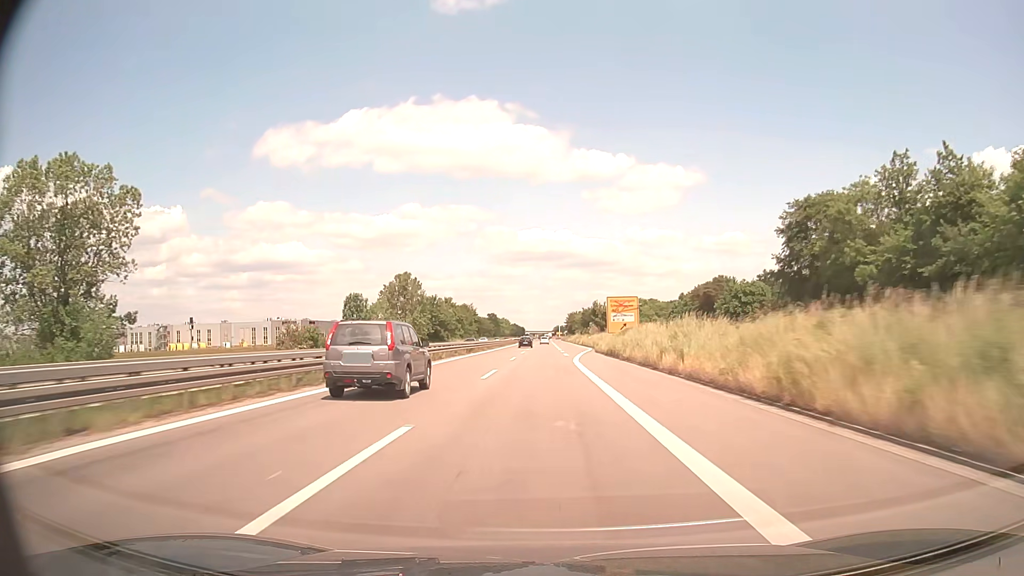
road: trunk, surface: asphalt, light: Day
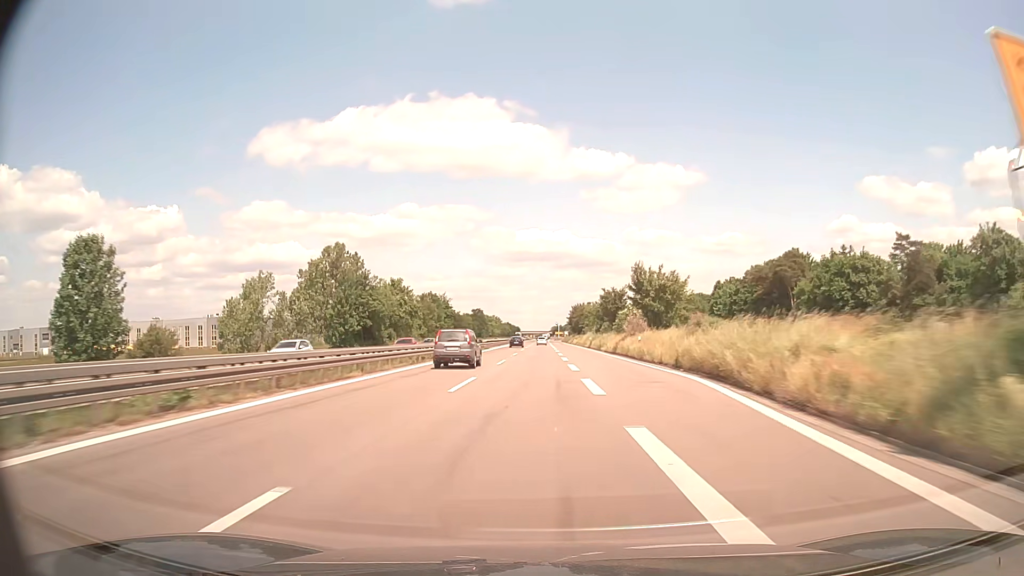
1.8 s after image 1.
(+0.1, +58.8) m; 0°
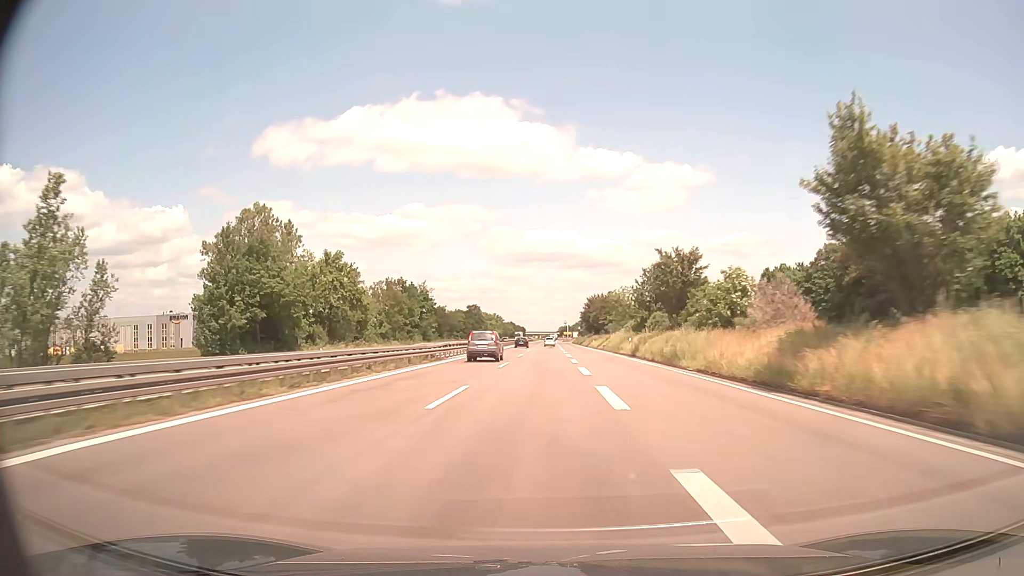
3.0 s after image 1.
(-0.2, +39.4) m; -1°
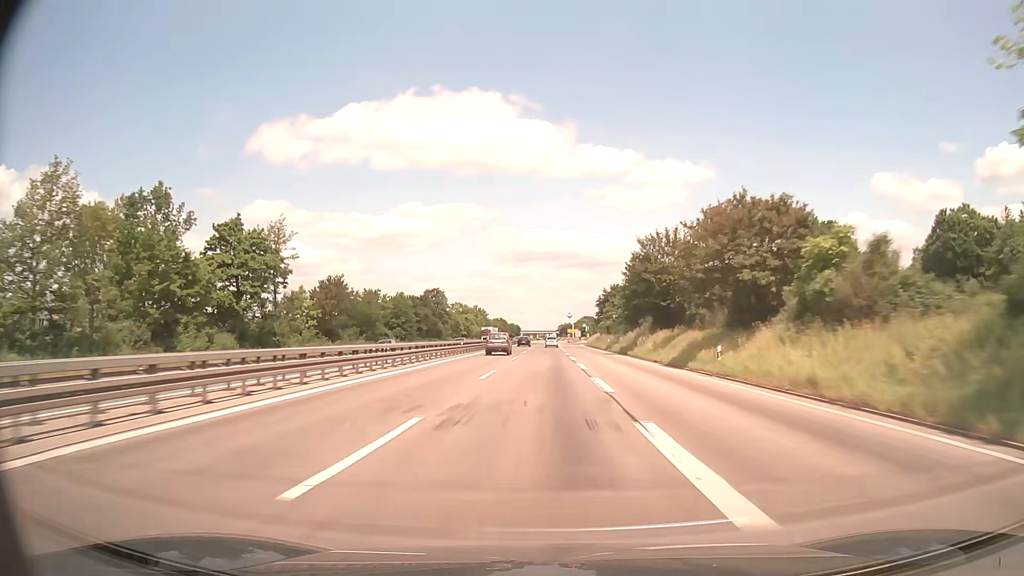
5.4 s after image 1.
(+0.2, +79.2) m; 0°
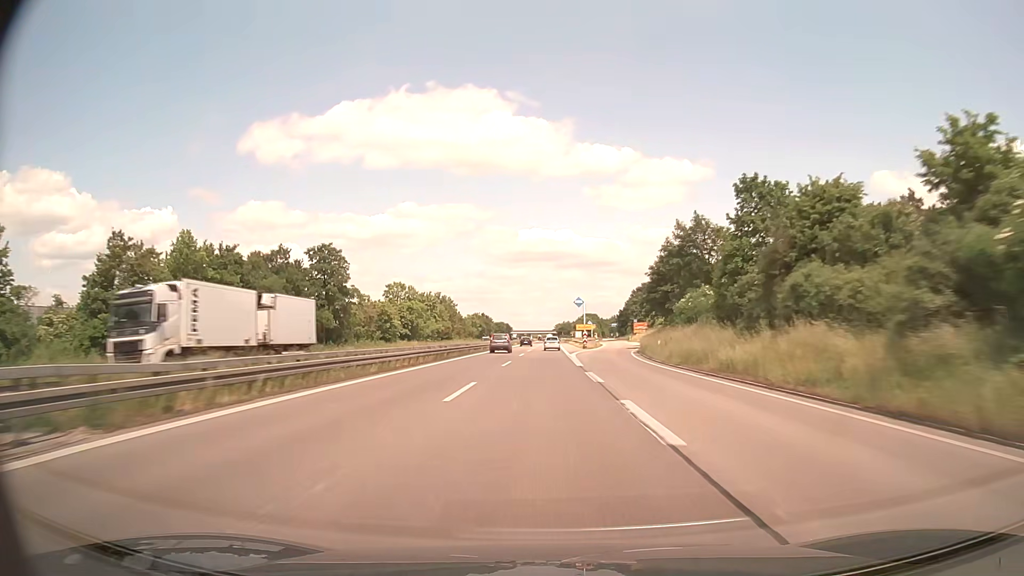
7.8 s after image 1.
(0.0, +80.1) m; 0°
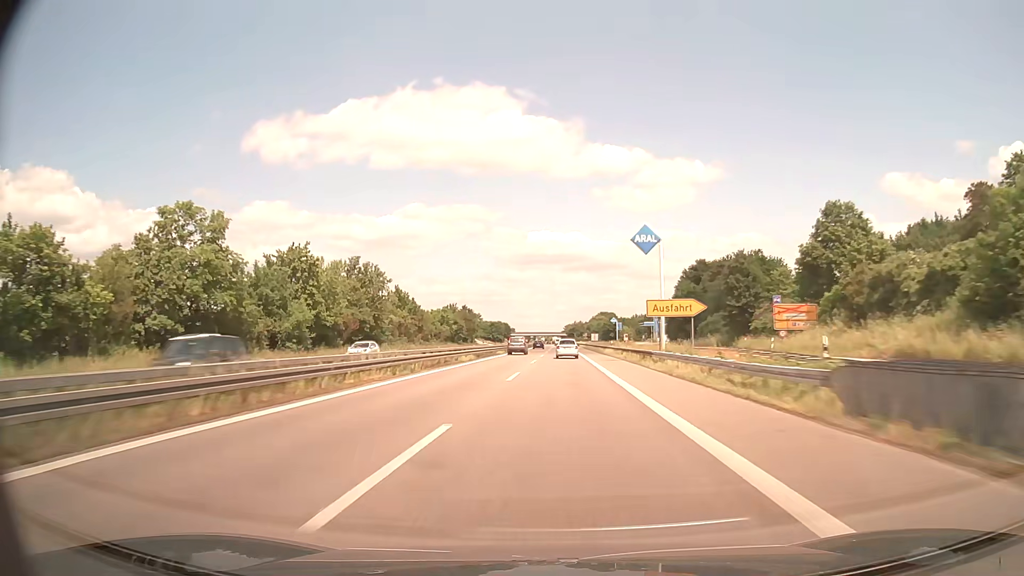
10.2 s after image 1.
(-0.1, +81.4) m; -1°
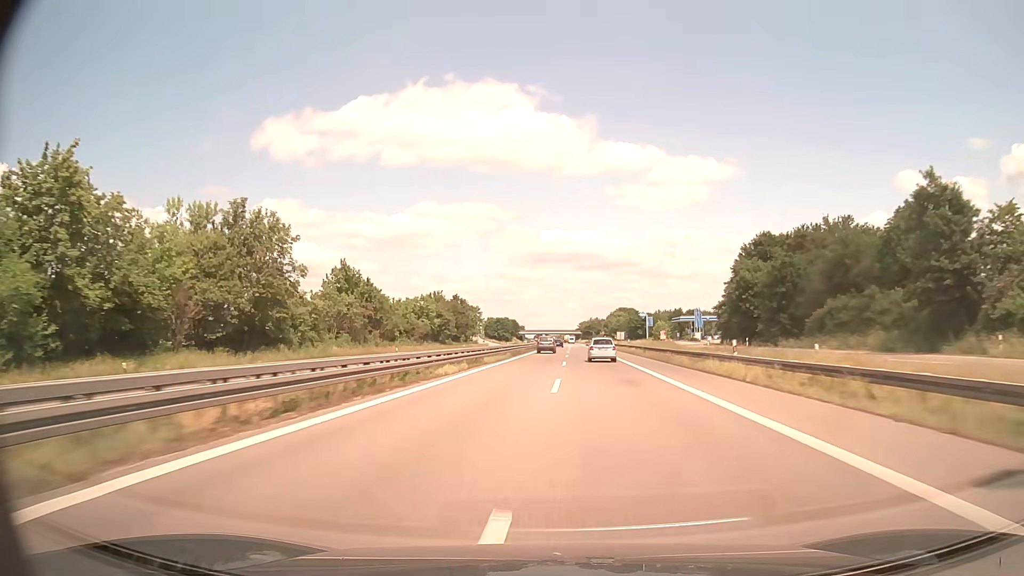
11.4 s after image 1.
(-0.4, +41.3) m; -1°
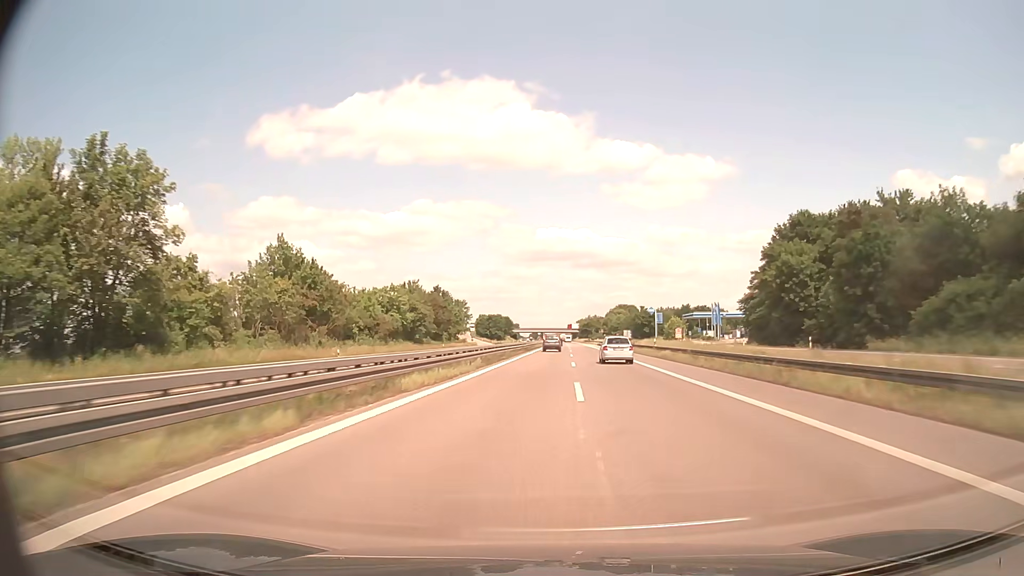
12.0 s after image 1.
(0.0, +20.8) m; 0°
(0, +10) (0, +20) (0, +30) (0, +40) (0, +50) (+1, +60) (+1, +70) (+1, +80) (+1, +90) (+1, +100) m
